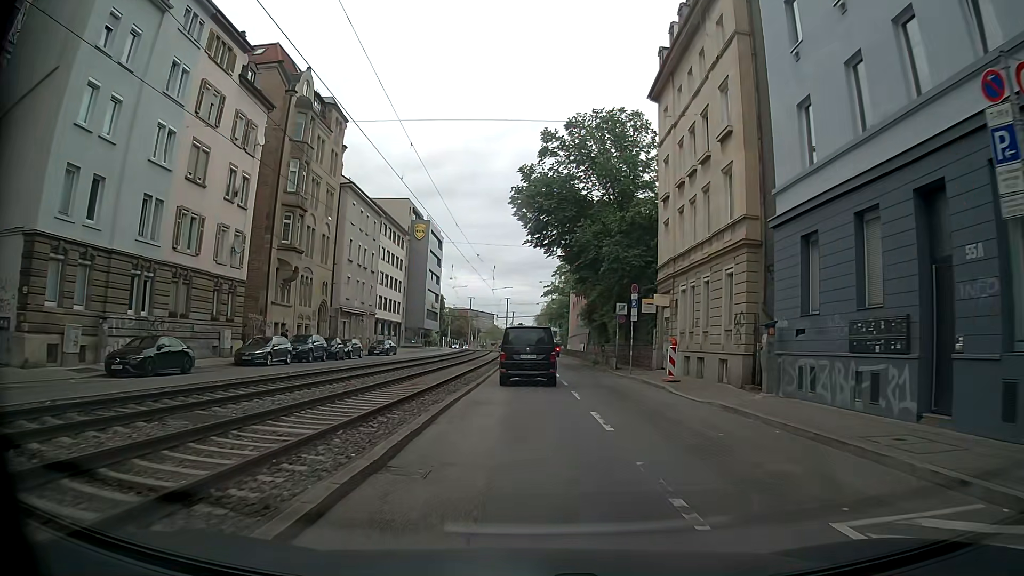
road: tertiary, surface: asphalt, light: Day
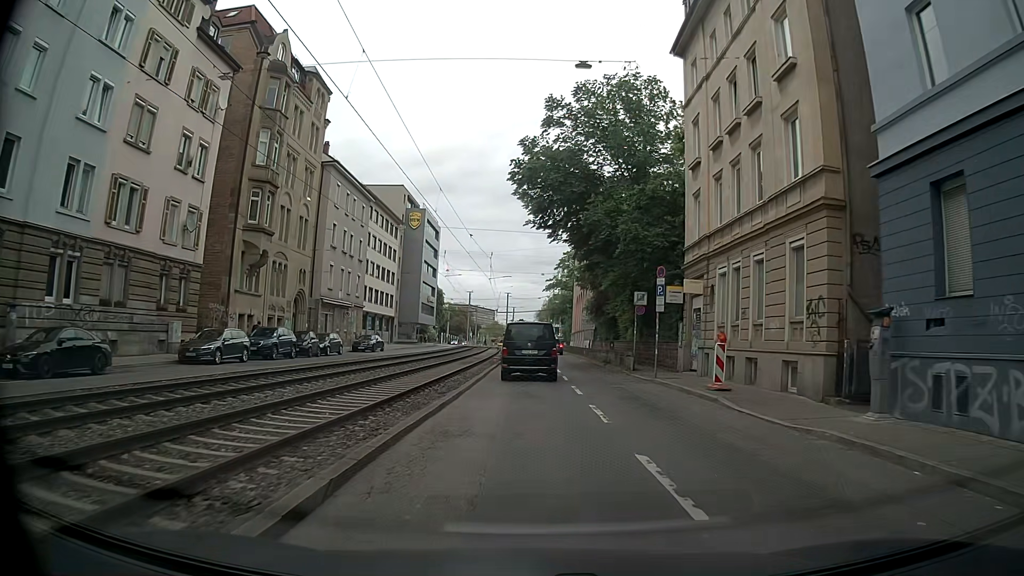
(+0.1, +5.9) m; +1°
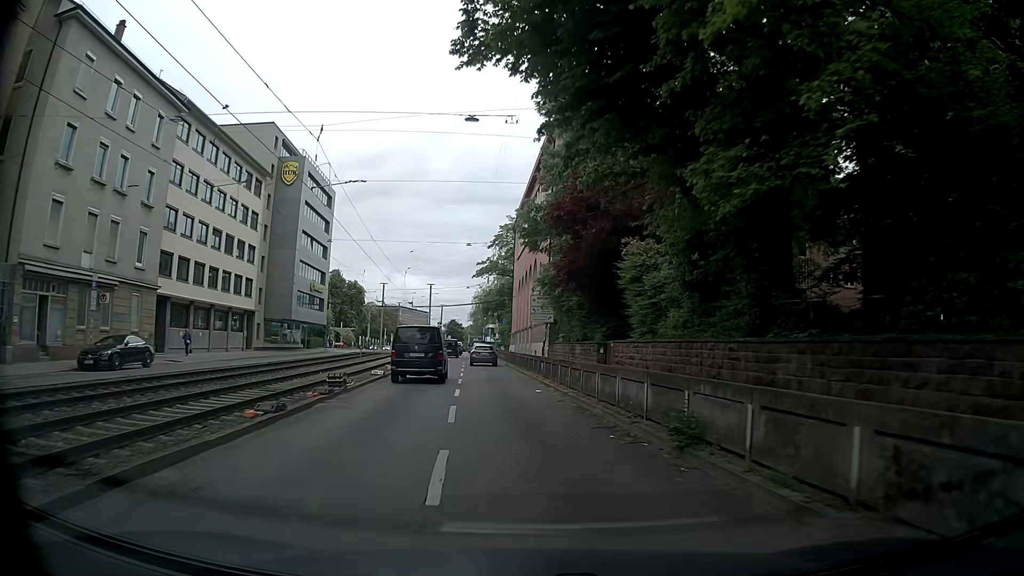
(+1.1, +29.8) m; +3°
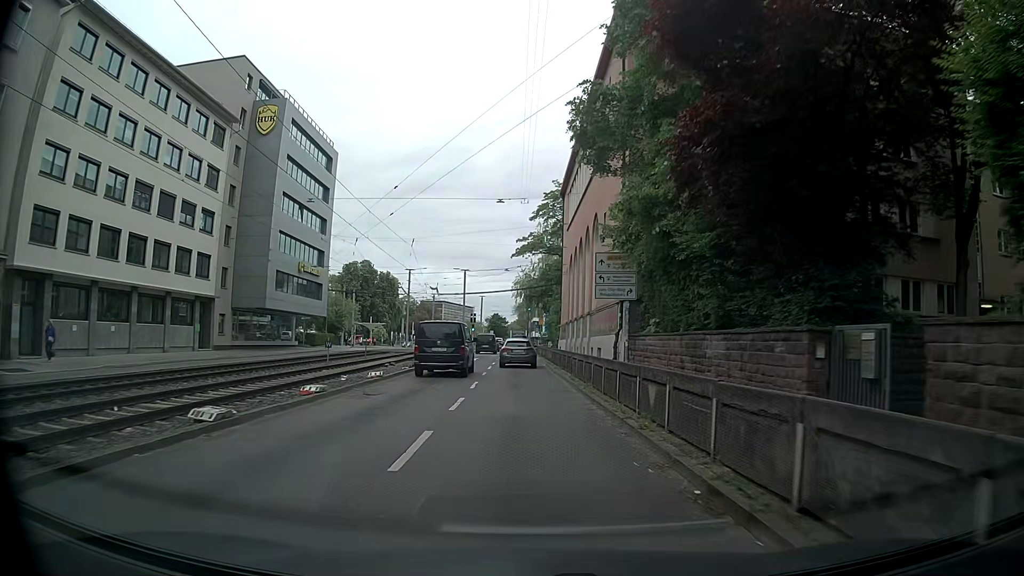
(-0.1, +17.1) m; -2°
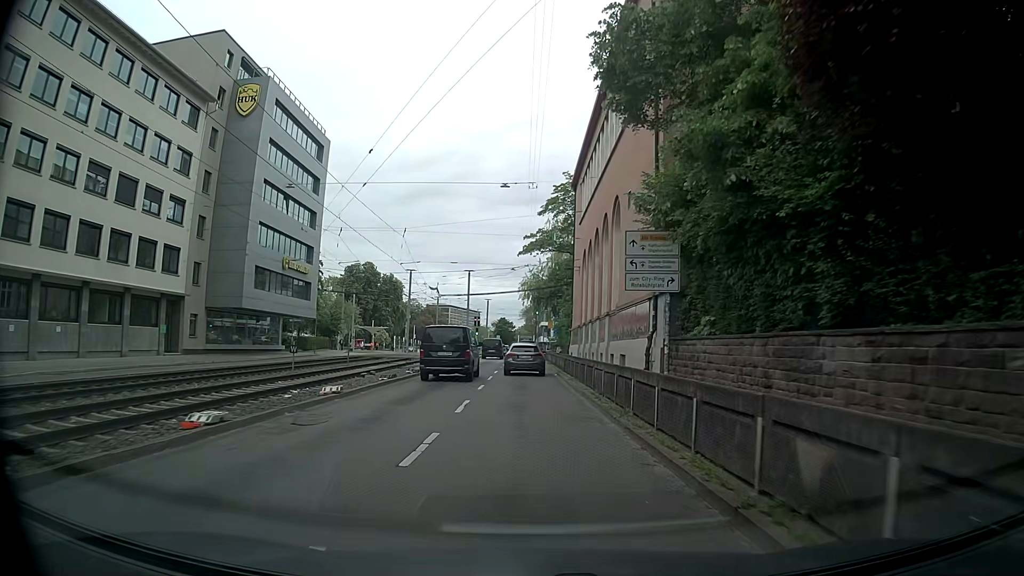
(-0.2, +5.6) m; -1°
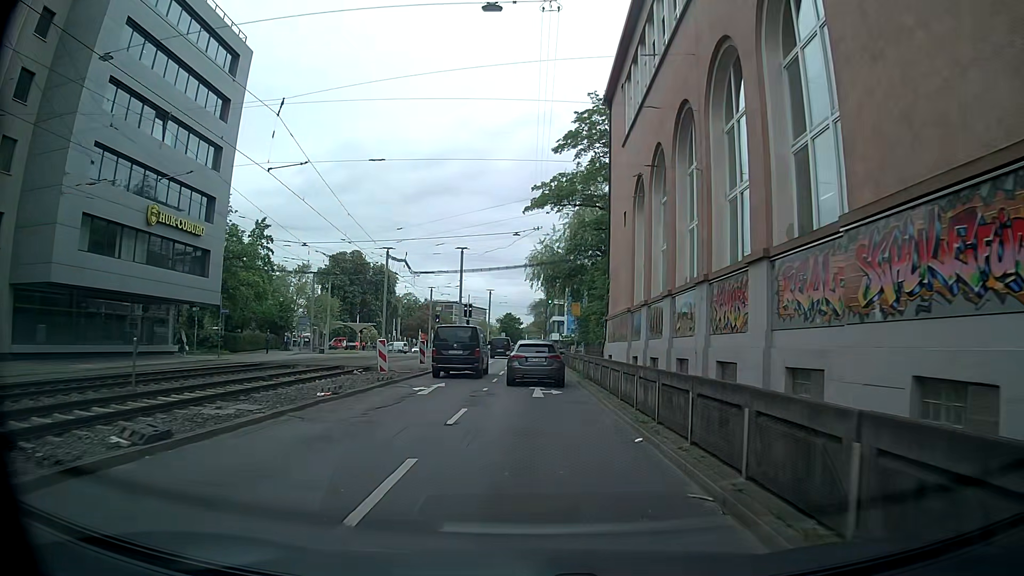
(-0.4, +20.7) m; -2°
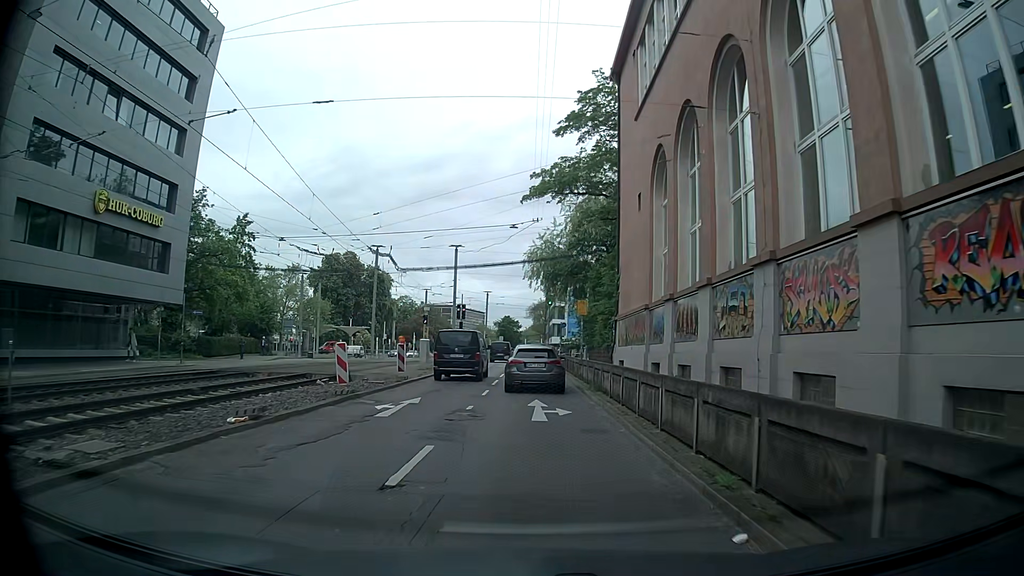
(+0.1, +4.6) m; +1°
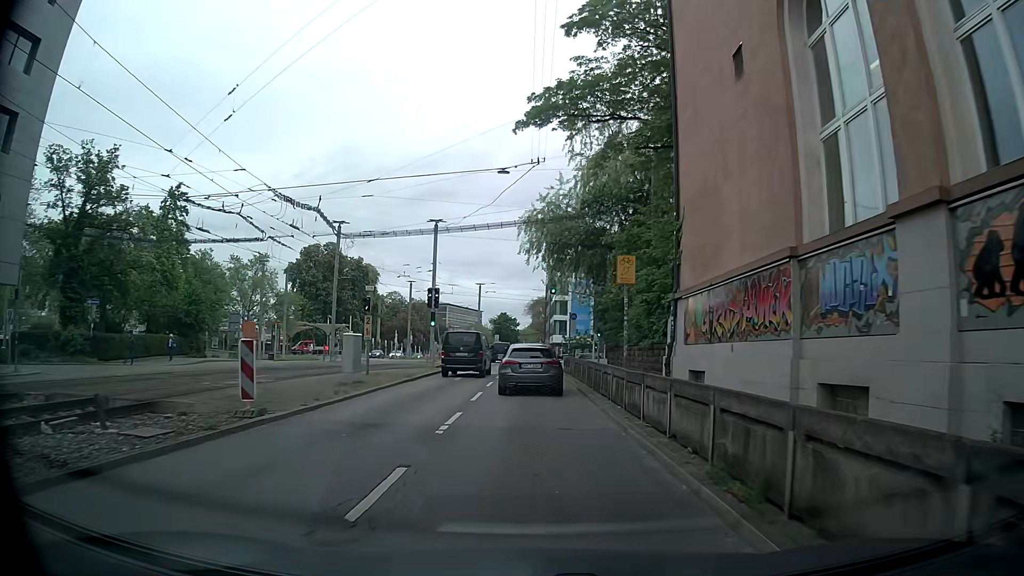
(+0.2, +13.8) m; +1°
(0, +10) (0, +20) (0, +30) (-1, +40) (-1, +50) (+2, +60) (+8, +67) (+17, +72) (+26, +74) (+36, +75) m
